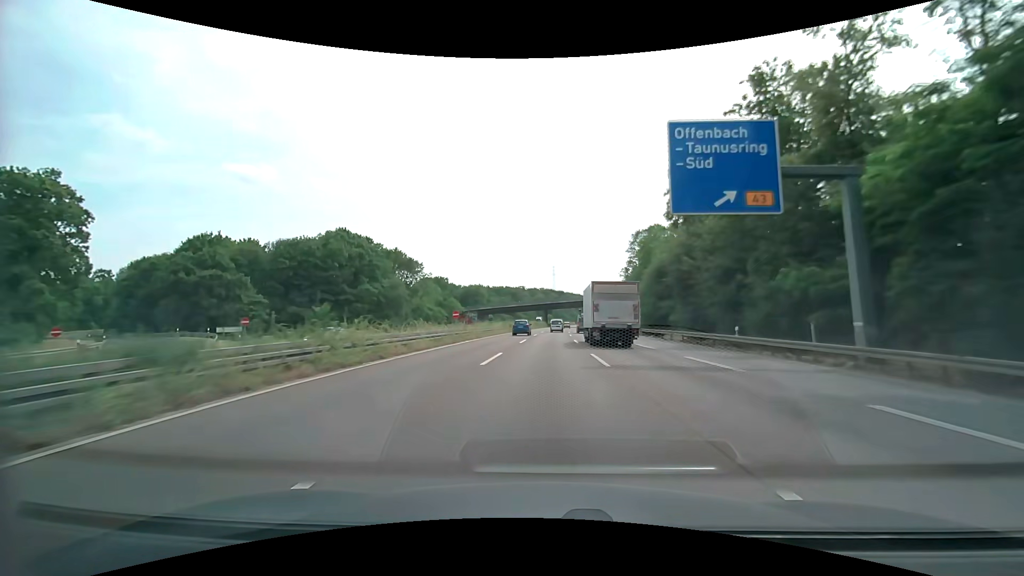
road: motorway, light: Day
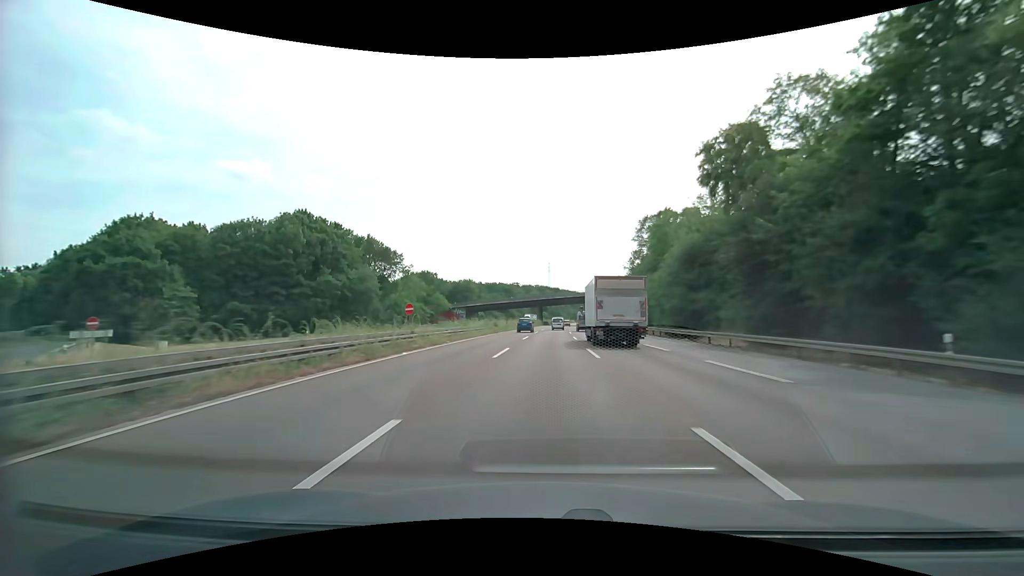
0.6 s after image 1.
(+0.1, +15.2) m; 0°
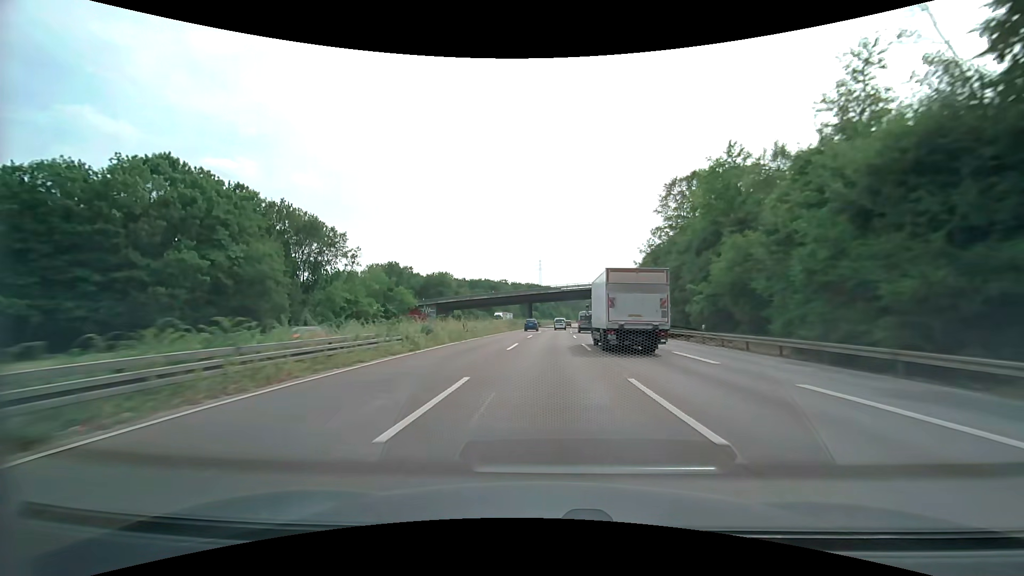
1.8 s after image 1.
(+0.3, +30.3) m; +1°
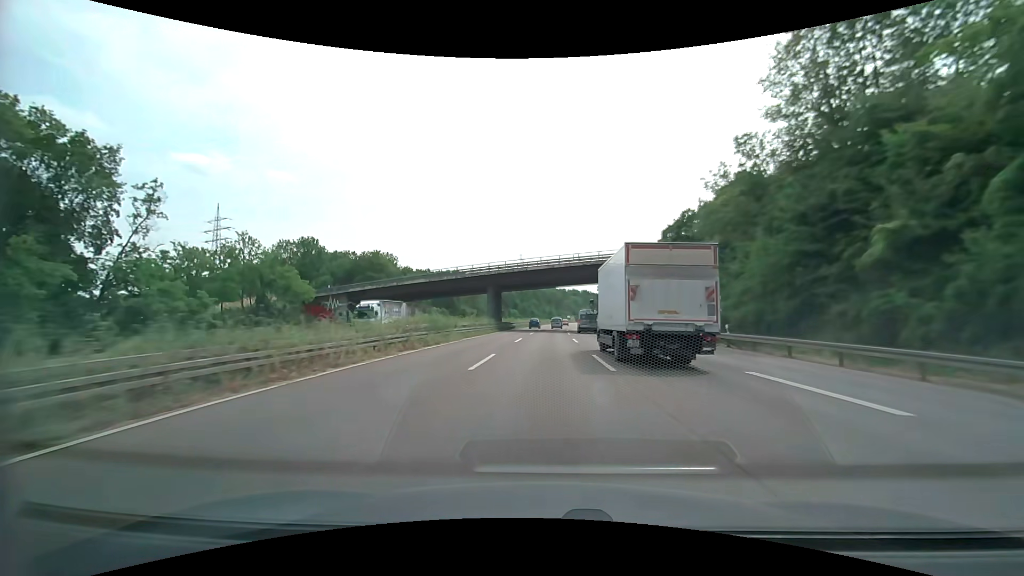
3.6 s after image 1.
(+0.8, +45.5) m; +2°
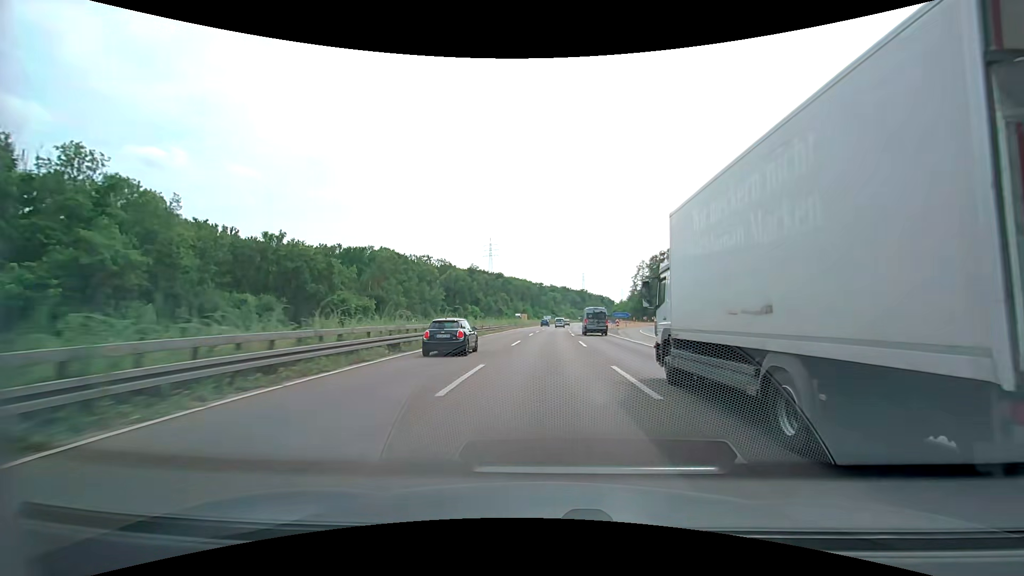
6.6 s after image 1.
(+1.4, +75.8) m; +3°
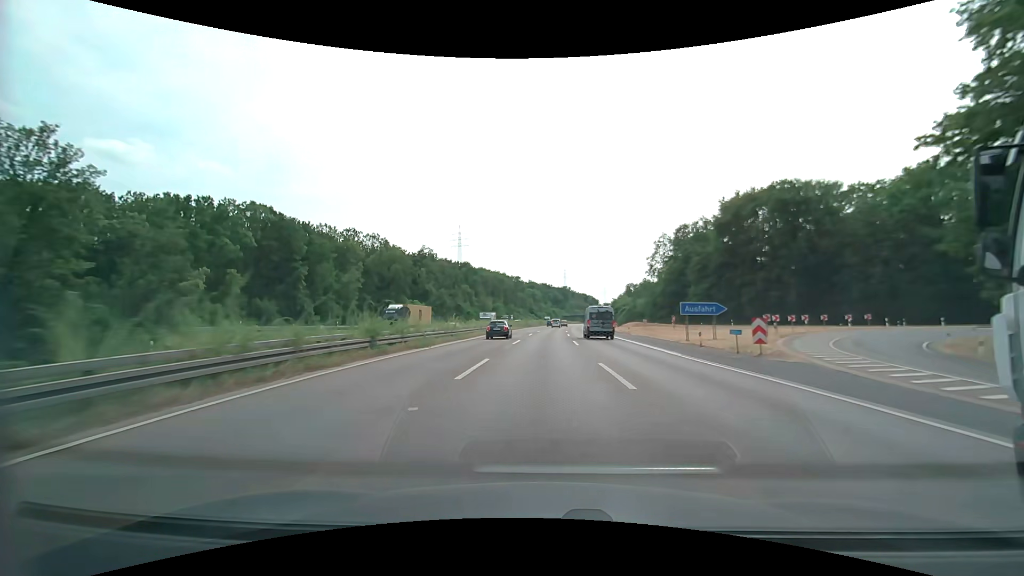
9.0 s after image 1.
(+0.6, +60.7) m; +2°
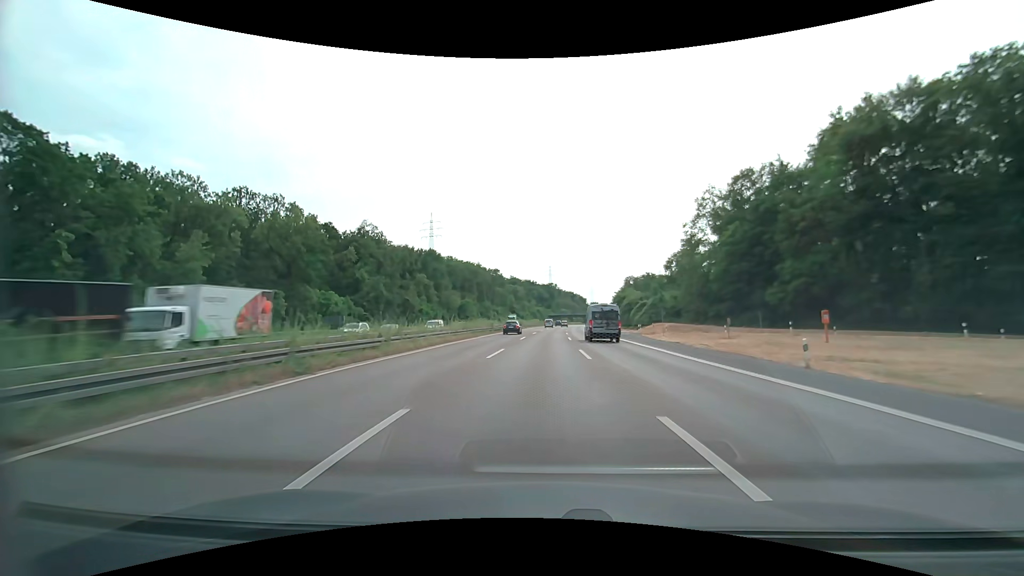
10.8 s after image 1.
(+0.7, +45.5) m; +2°
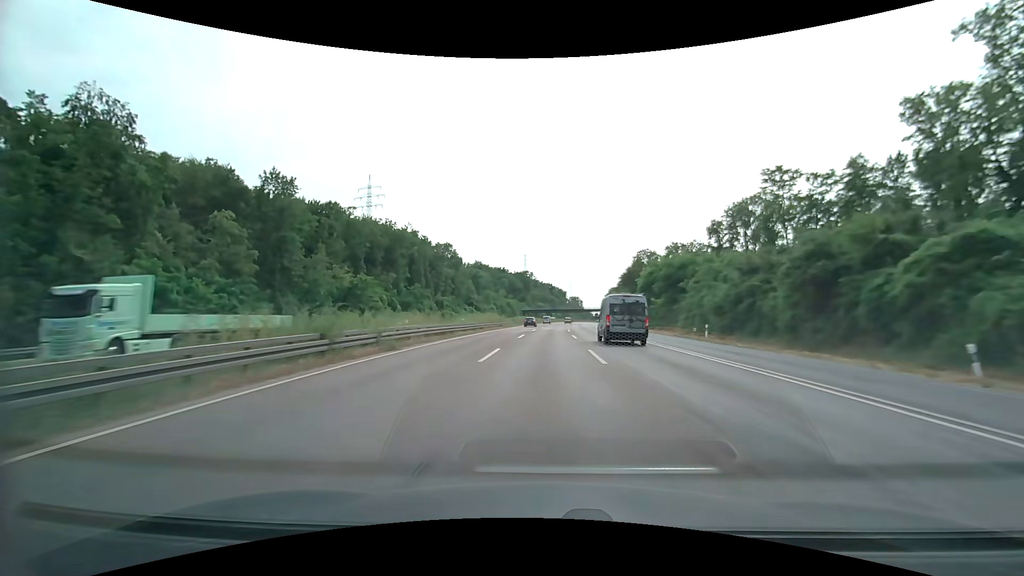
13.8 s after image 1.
(+1.7, +76.7) m; +3°
(0, +10) (0, +20) (0, +30) (+1, +40) (+1, +50) (+1, +60) (+2, +70) (+2, +80) (+3, +90) (+3, +100) m
